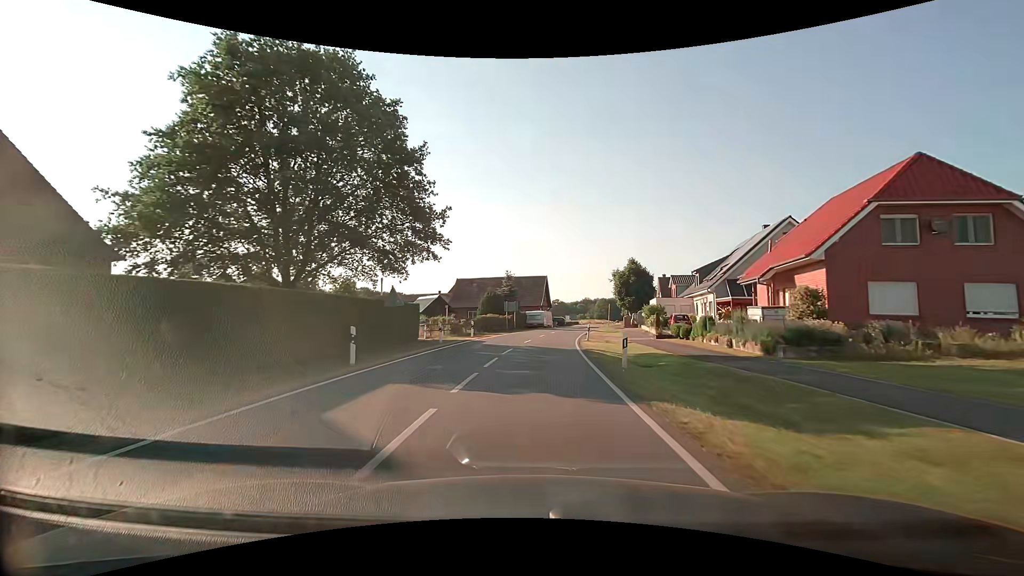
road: secondary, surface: asphalt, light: Day
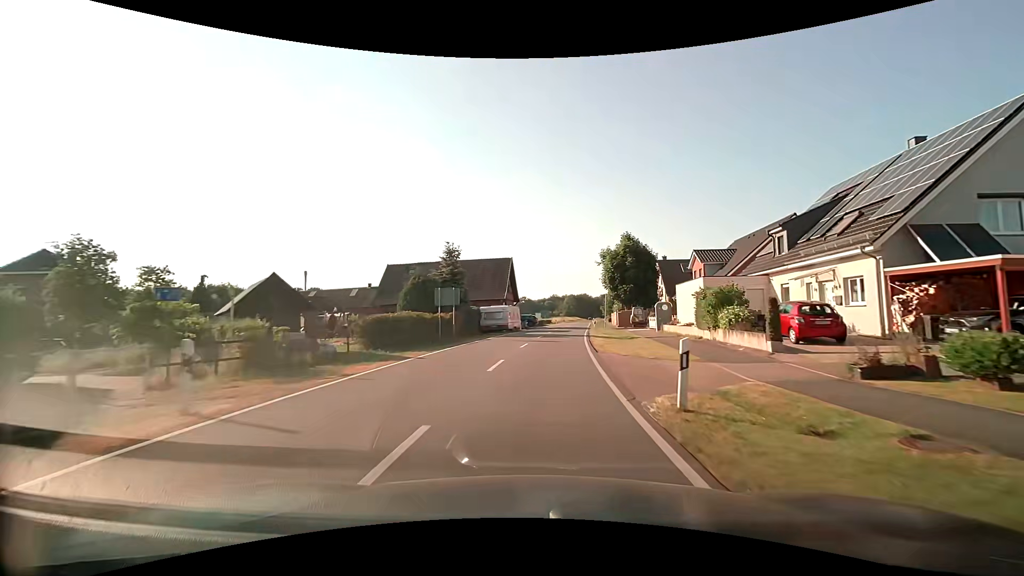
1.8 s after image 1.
(+0.4, +24.0) m; +3°
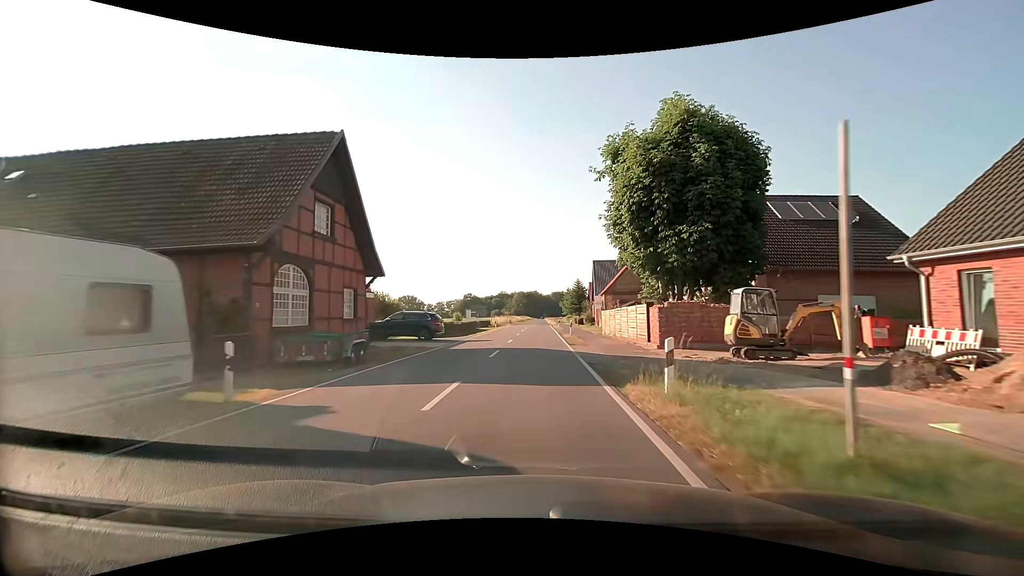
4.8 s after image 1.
(+2.8, +41.4) m; +6°
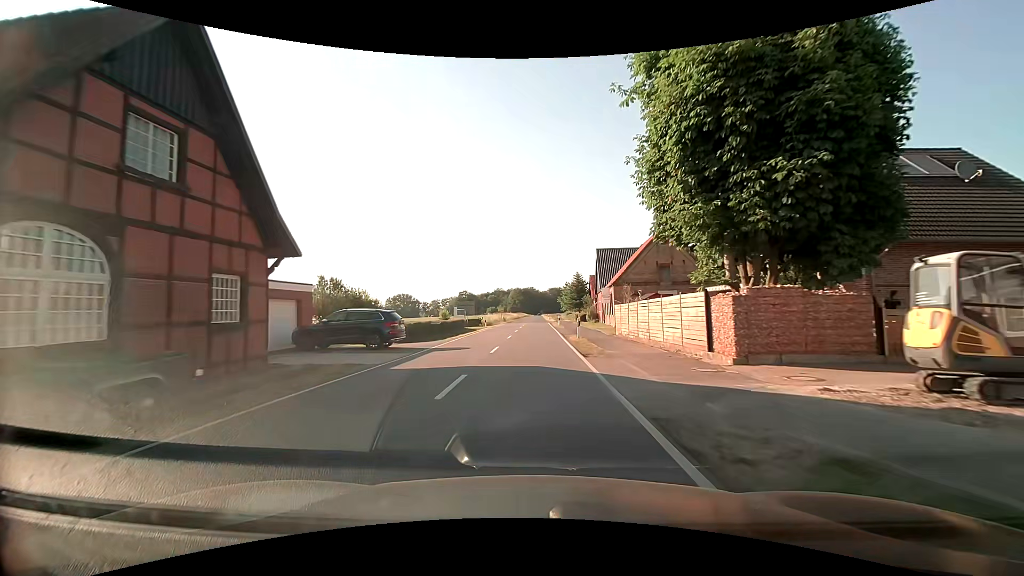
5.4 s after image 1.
(0.0, +8.3) m; 0°
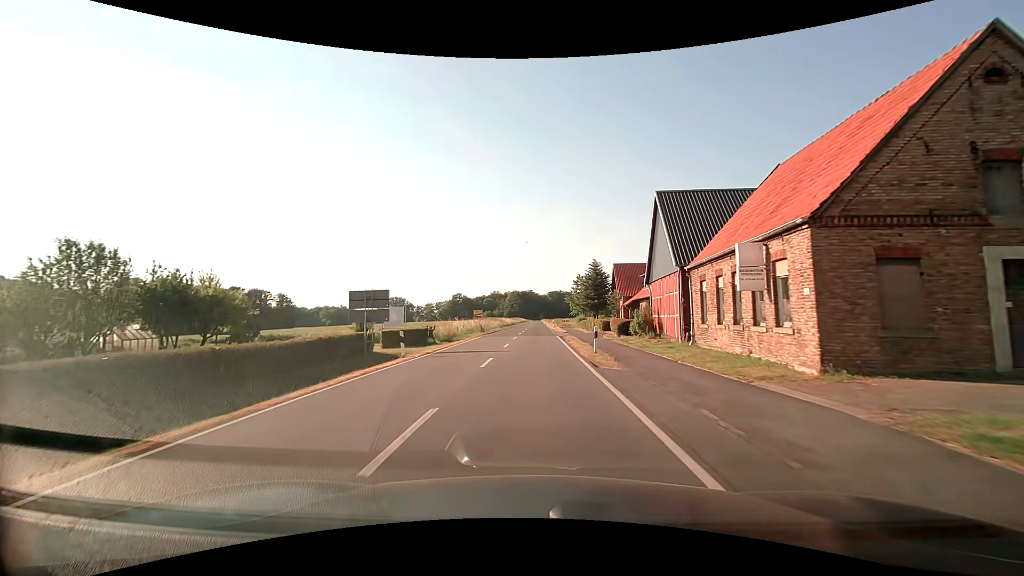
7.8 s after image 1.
(-0.1, +30.8) m; 0°
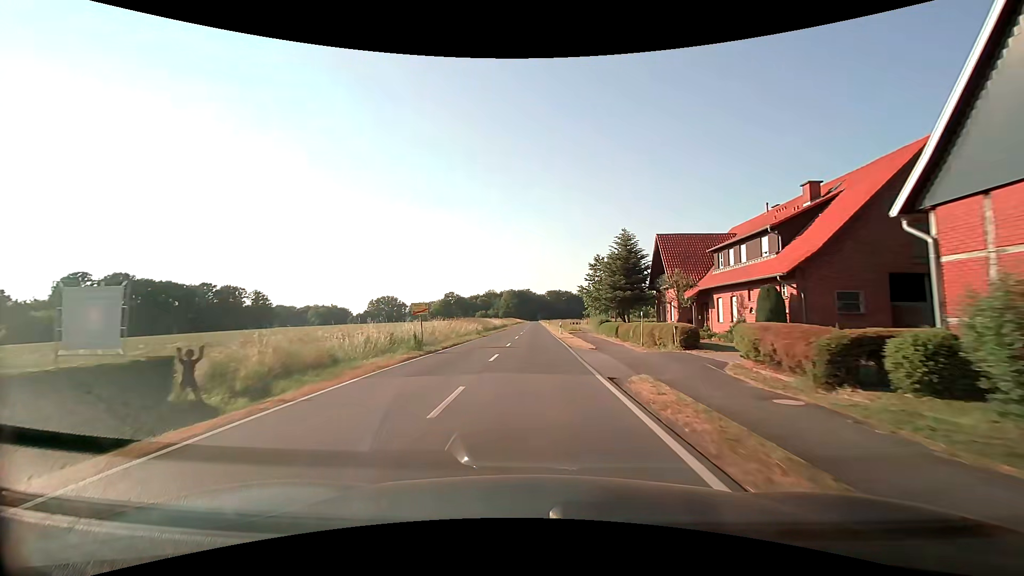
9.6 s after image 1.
(0.0, +25.2) m; 0°
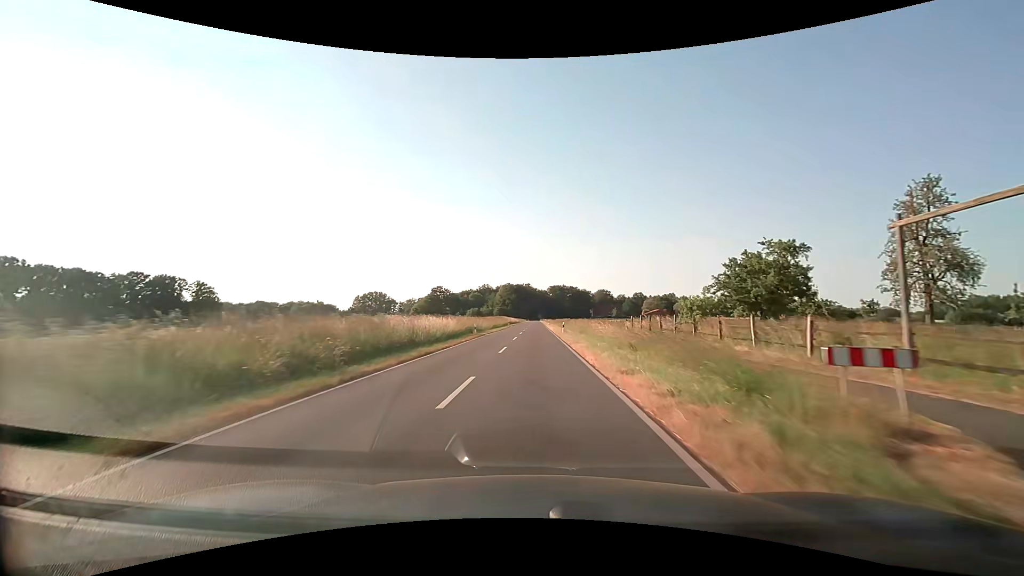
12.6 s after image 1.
(0.0, +52.9) m; 0°
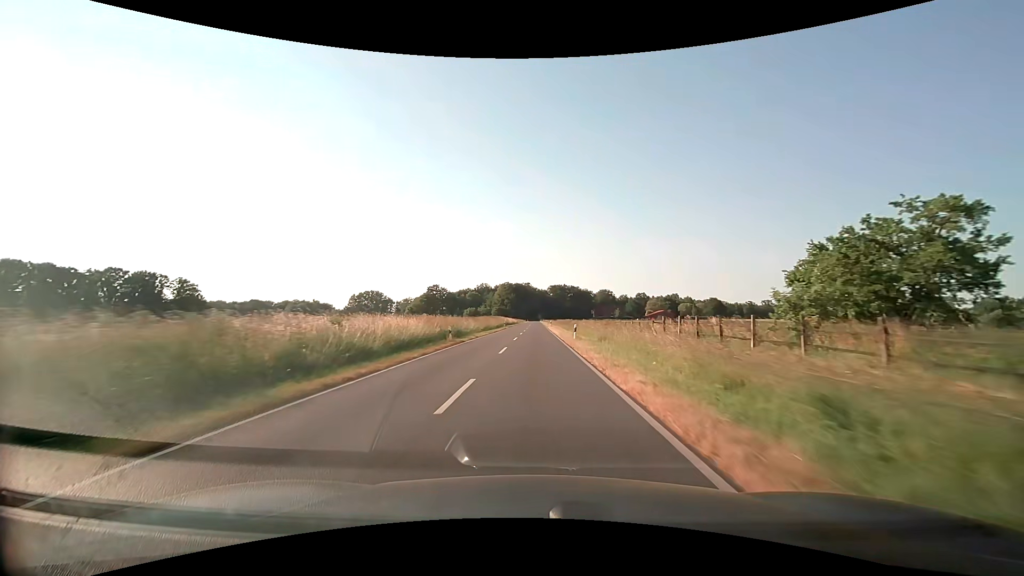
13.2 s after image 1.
(-0.1, +12.6) m; 0°
